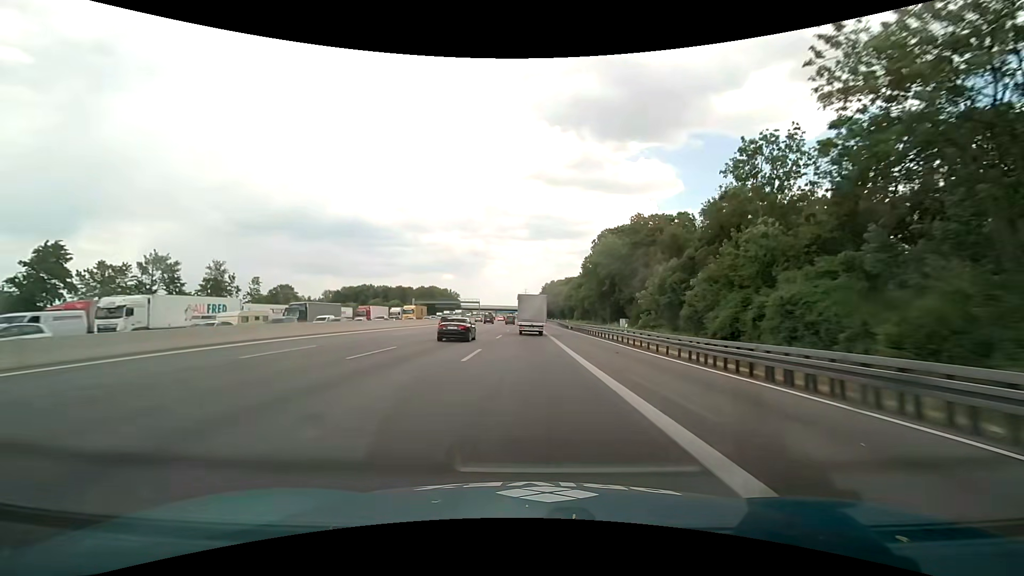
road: motorway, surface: asphalt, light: Day
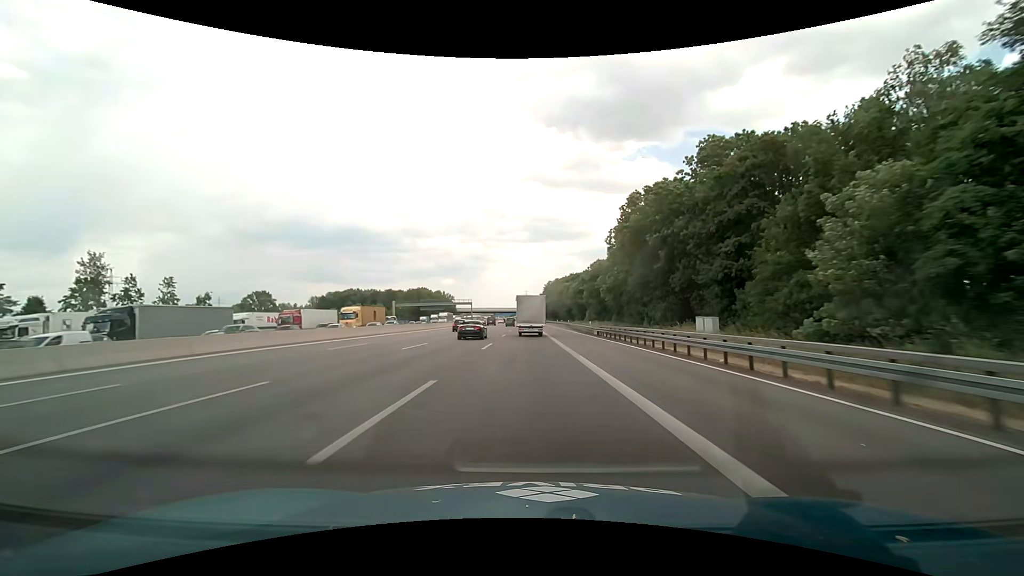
(0.0, +28.9) m; 0°
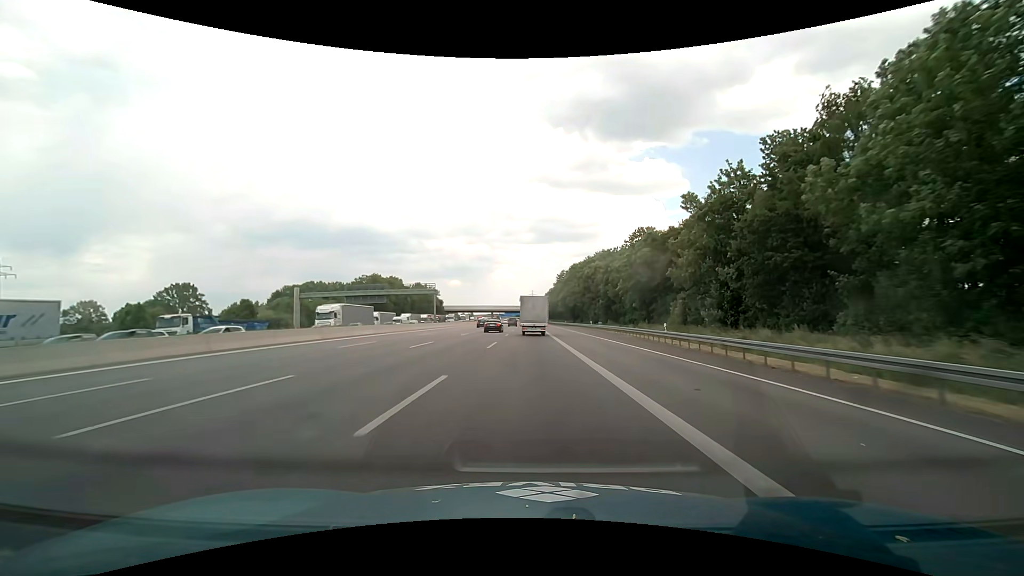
(-0.5, +71.5) m; -1°
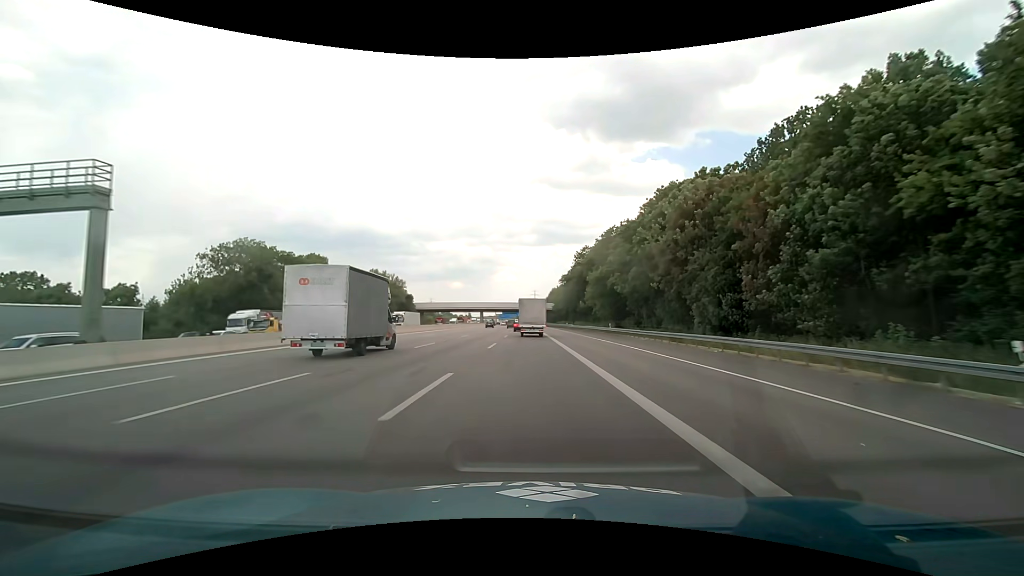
(+0.3, +71.4) m; 0°
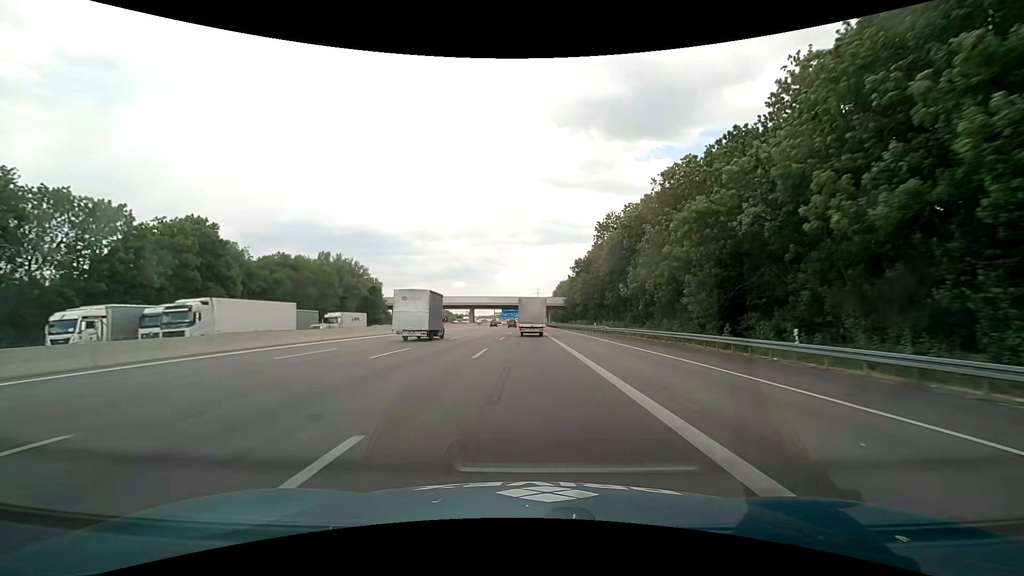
(-0.2, +43.1) m; 0°
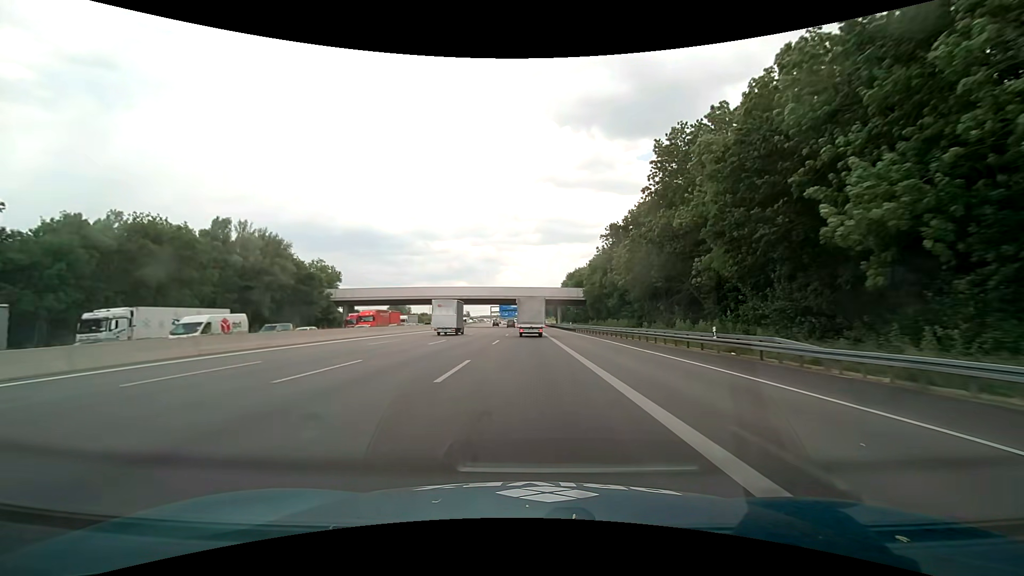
(-0.1, +43.0) m; 0°
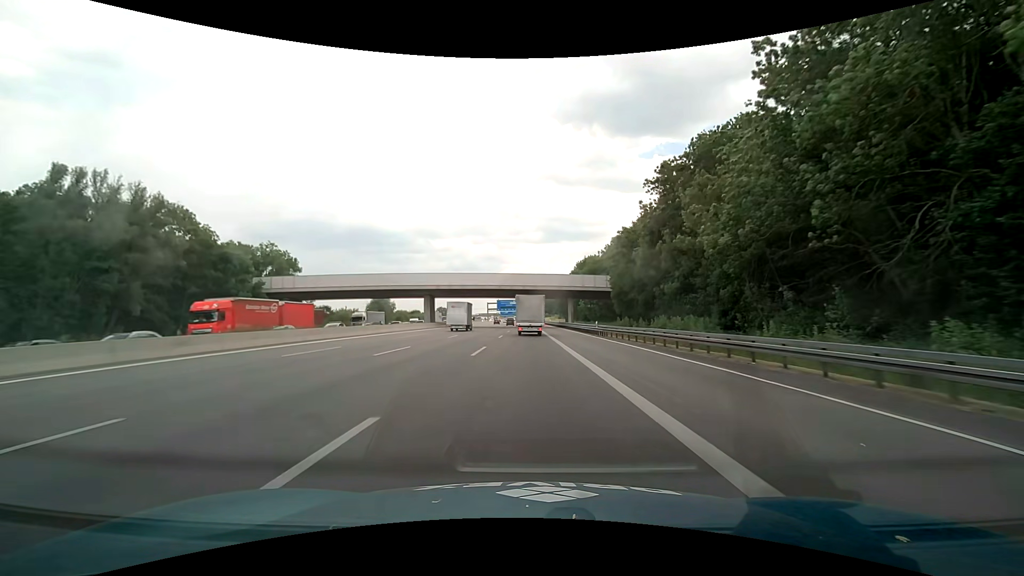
(0.0, +28.3) m; 0°
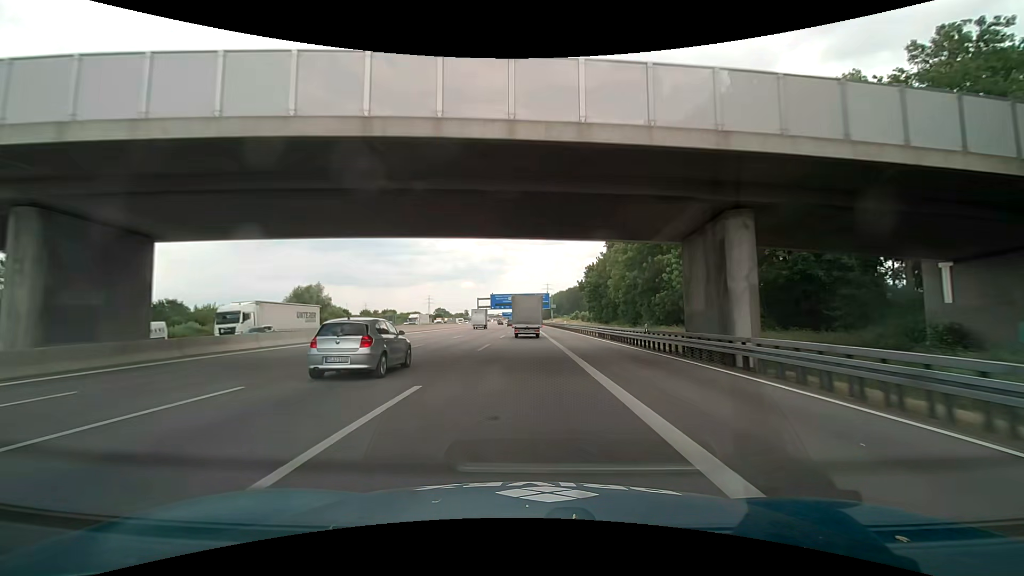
(0.0, +68.7) m; 0°
(0, +10) (0, +20) (0, +30) (0, +40) (0, +50) (0, +60) (-1, +70) (-1, +80) (-1, +90) (-1, +100) m
